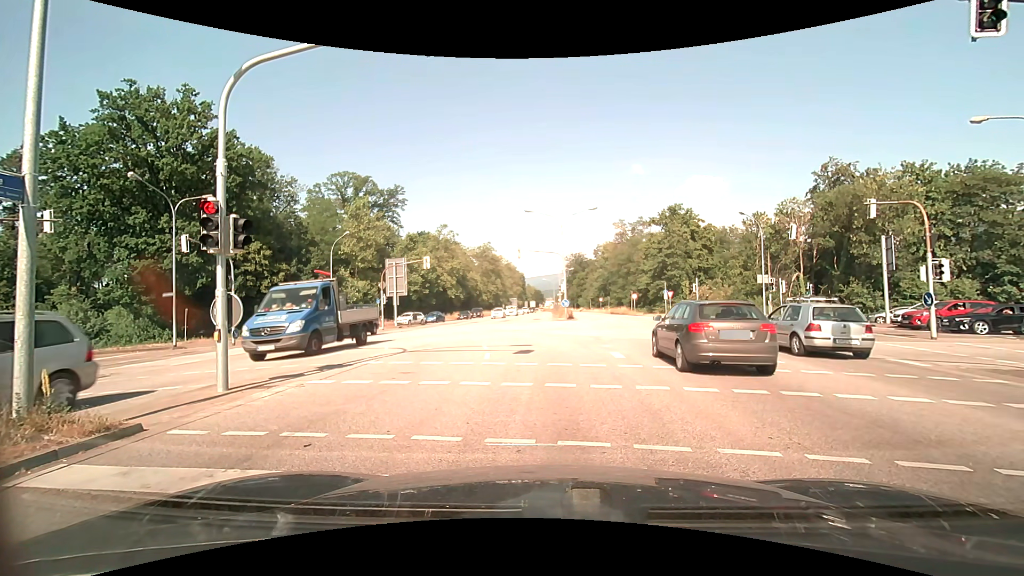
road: primary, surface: asphalt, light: Day
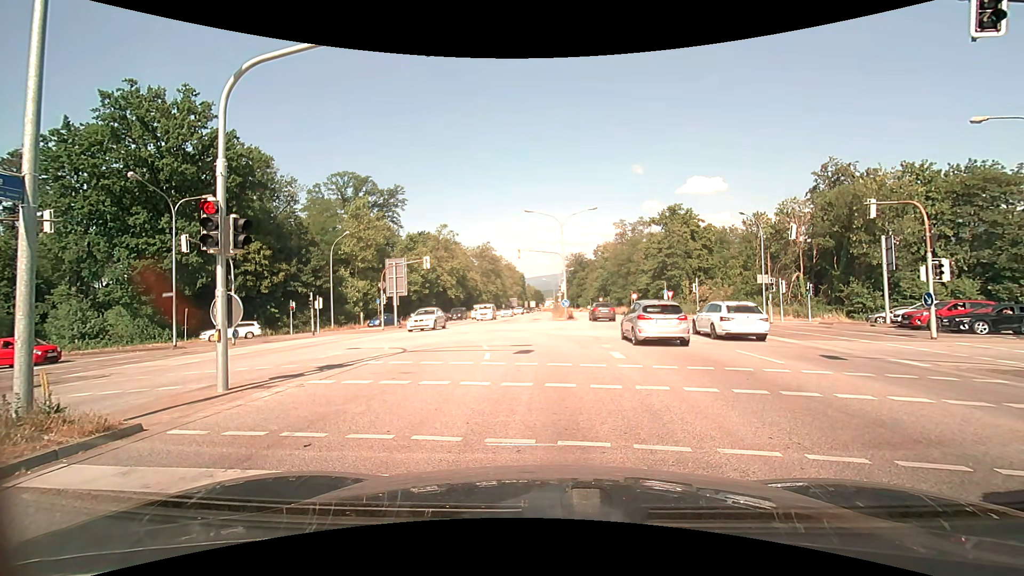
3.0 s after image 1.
(0.0, 0.0) m; 0°
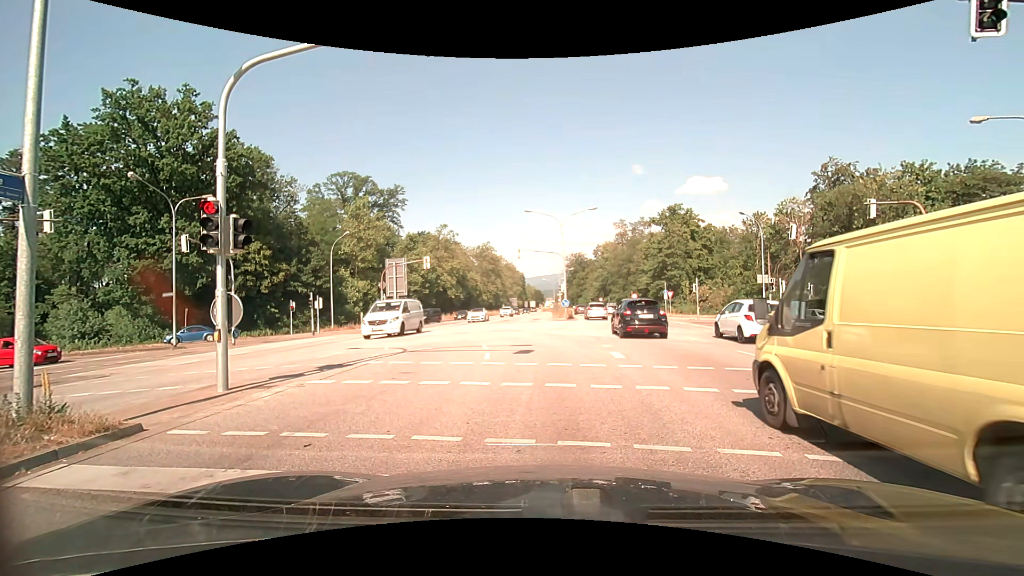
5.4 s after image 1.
(0.0, 0.0) m; 0°
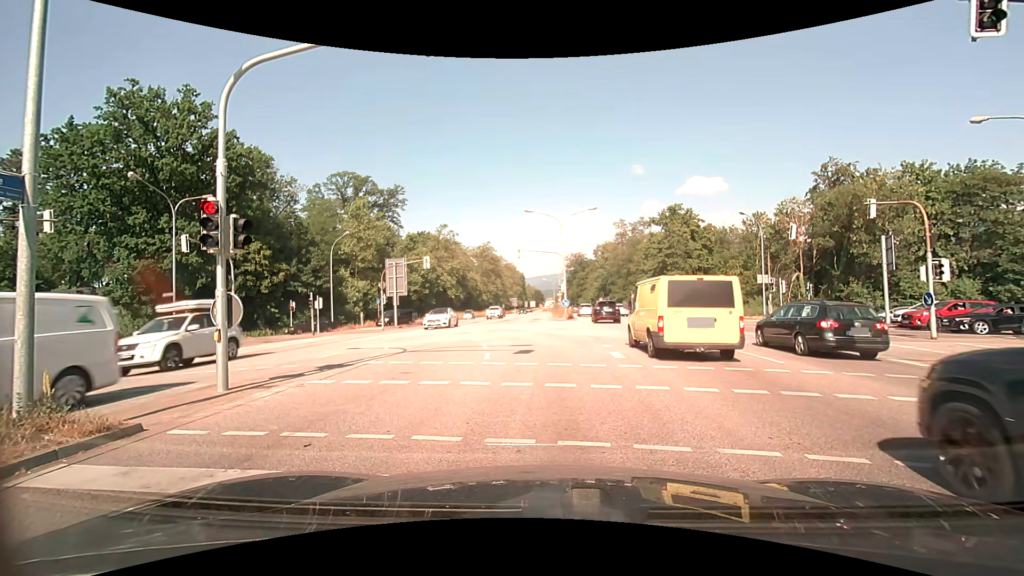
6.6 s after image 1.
(0.0, 0.0) m; 0°
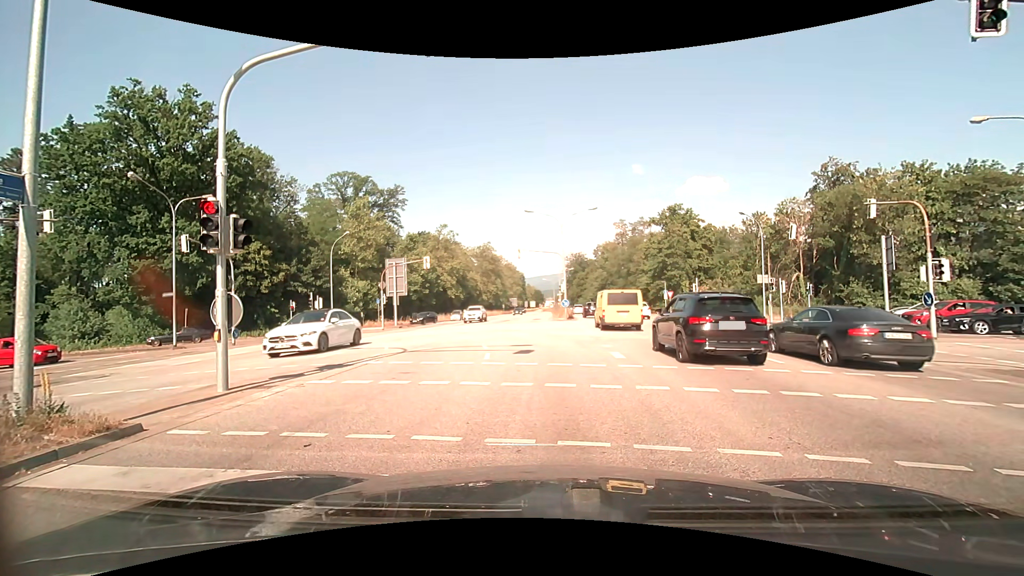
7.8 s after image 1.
(0.0, 0.0) m; 0°
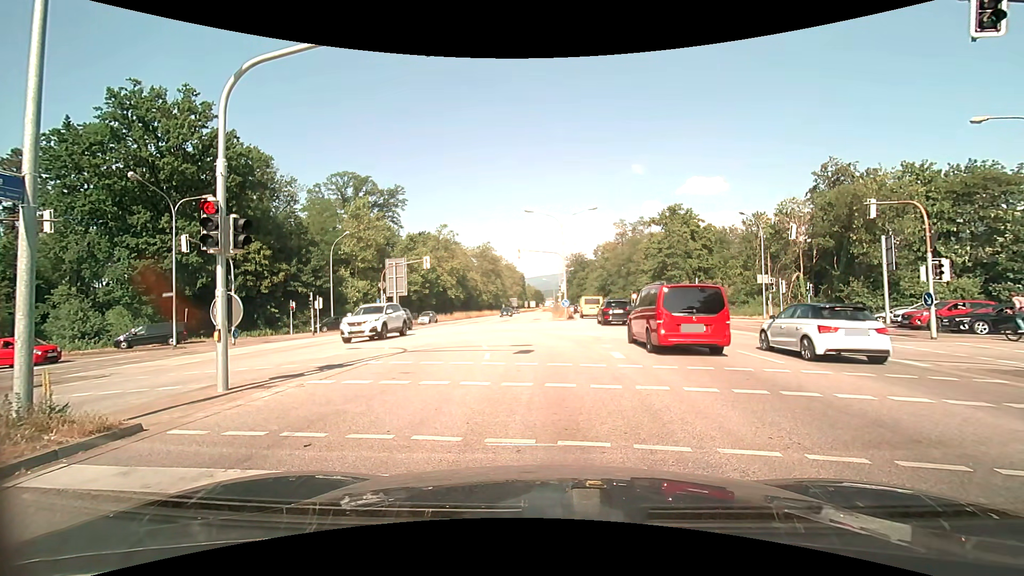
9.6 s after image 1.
(0.0, 0.0) m; 0°
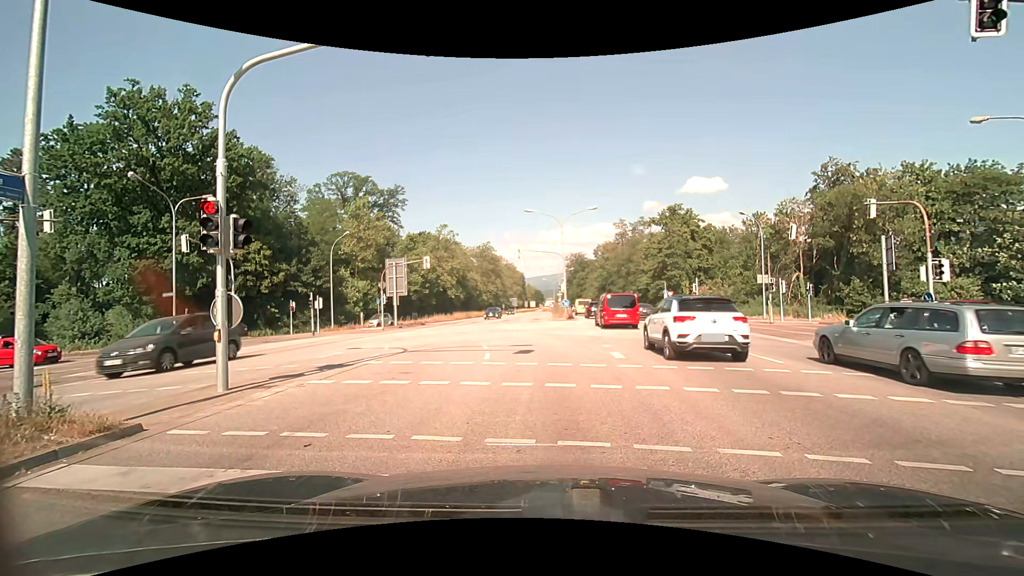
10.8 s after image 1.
(0.0, 0.0) m; 0°
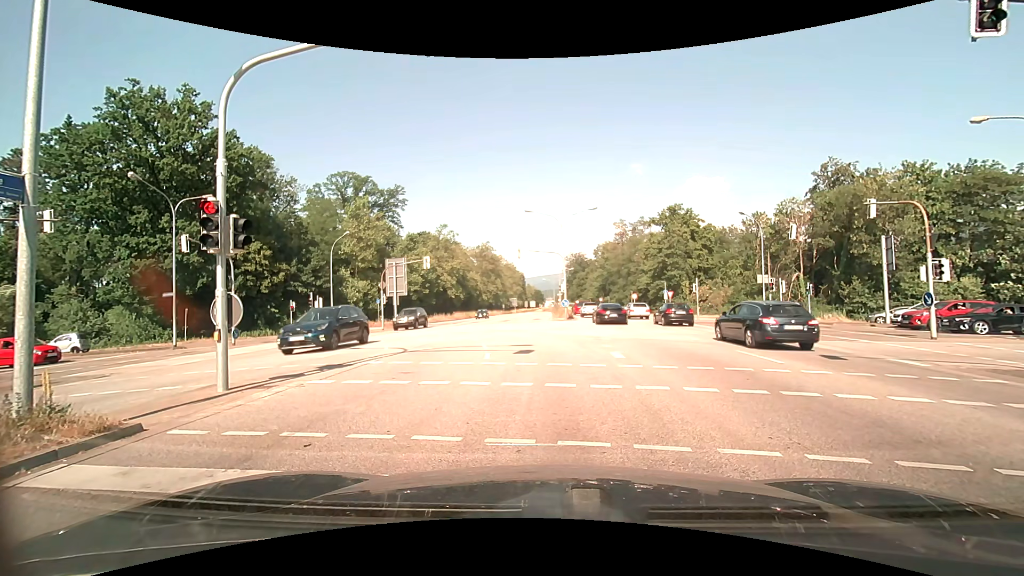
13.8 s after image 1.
(0.0, 0.0) m; 0°
